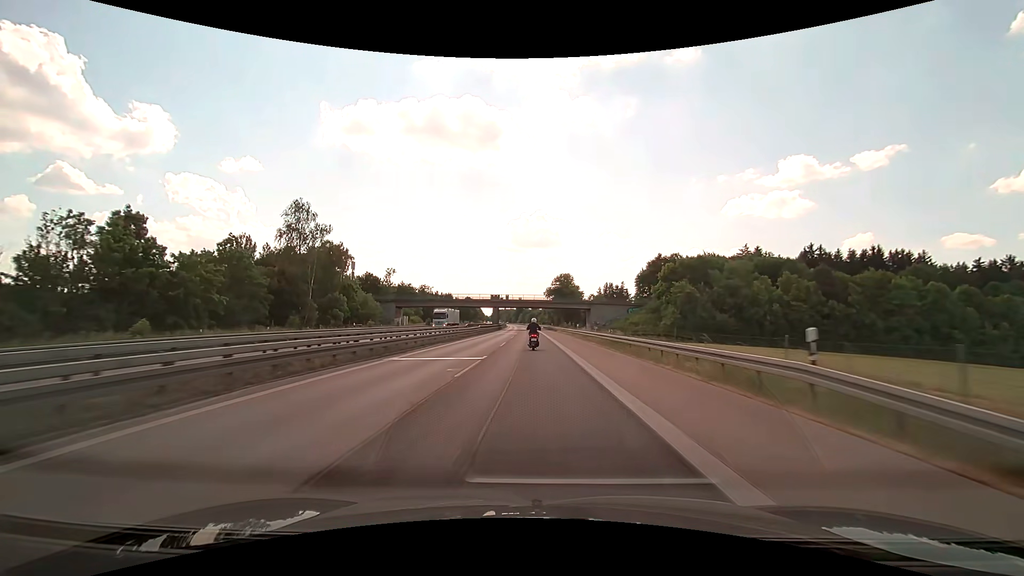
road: motorway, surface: asphalt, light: Day
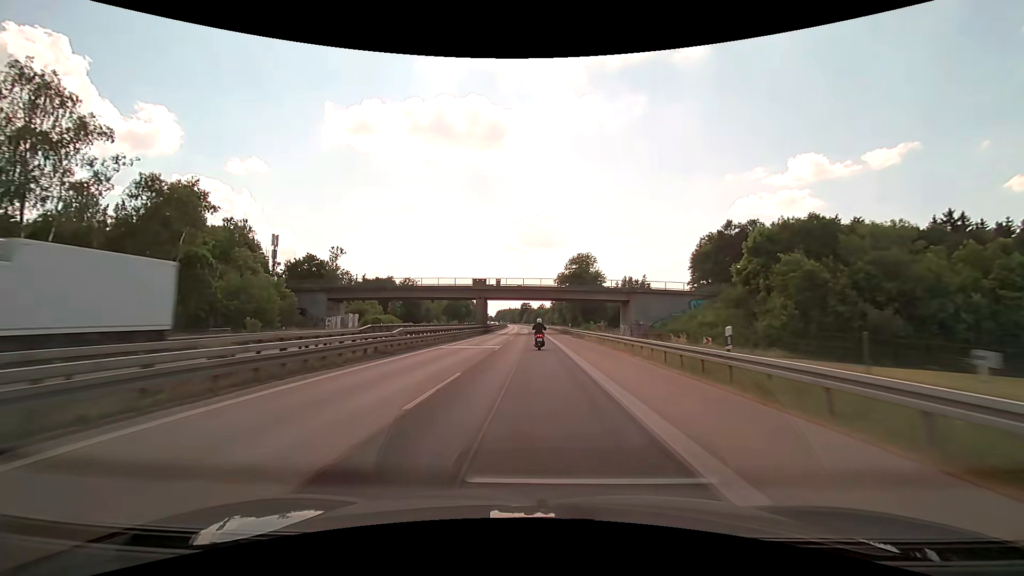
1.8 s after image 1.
(-0.3, +40.5) m; -1°
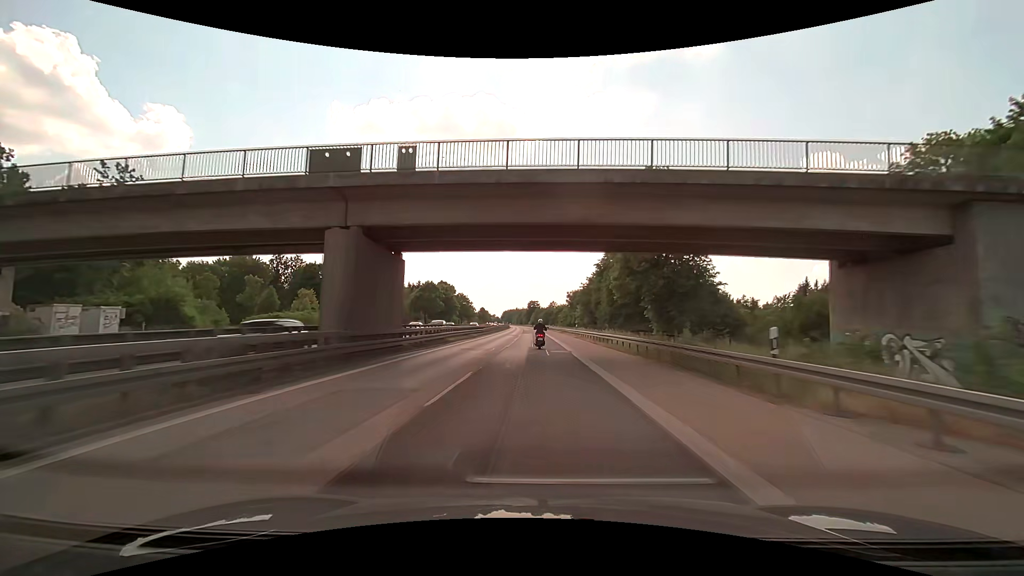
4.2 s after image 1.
(-0.5, +53.8) m; -1°
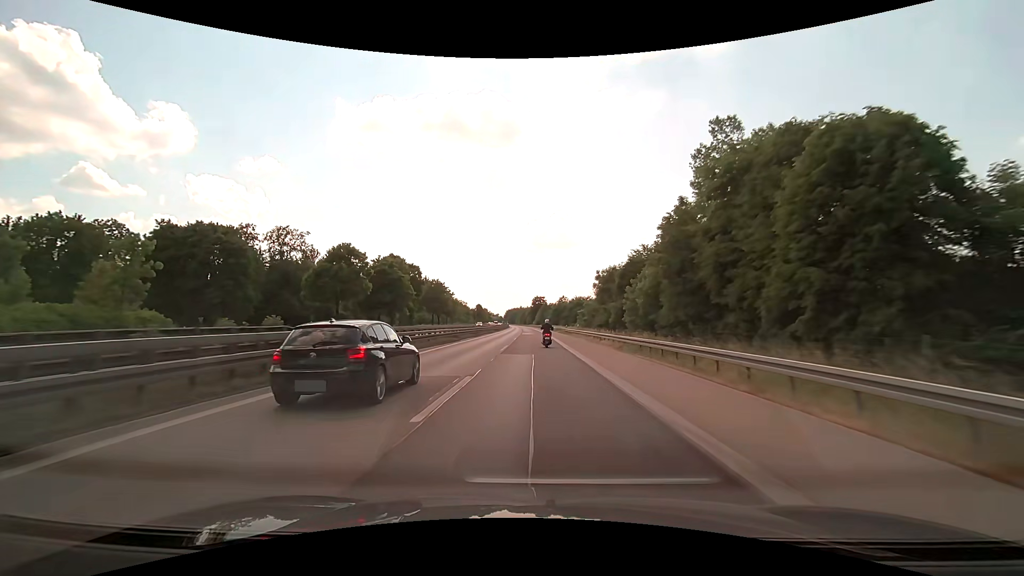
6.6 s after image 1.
(-0.4, +54.4) m; -1°
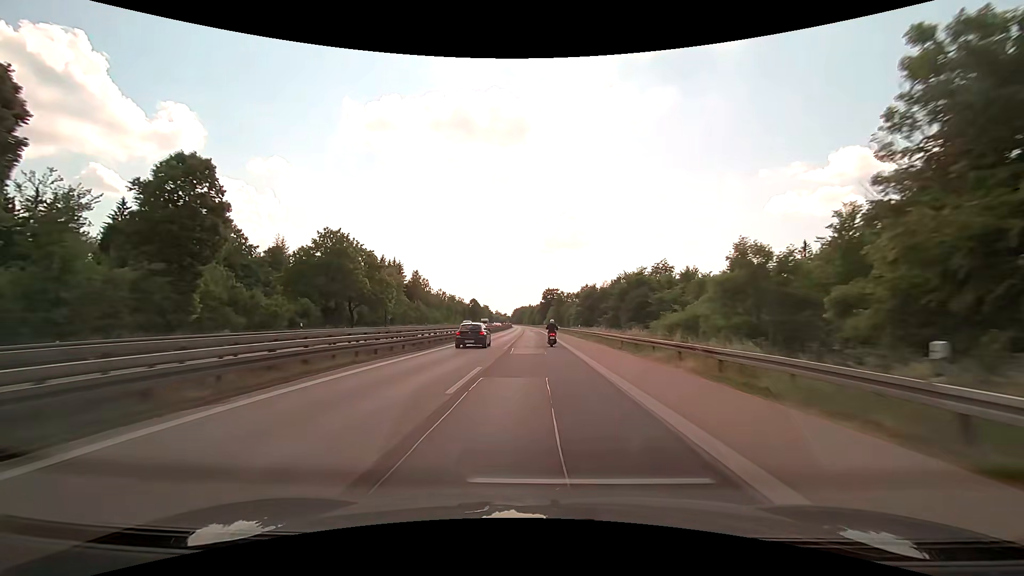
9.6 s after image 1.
(-0.5, +69.7) m; -1°
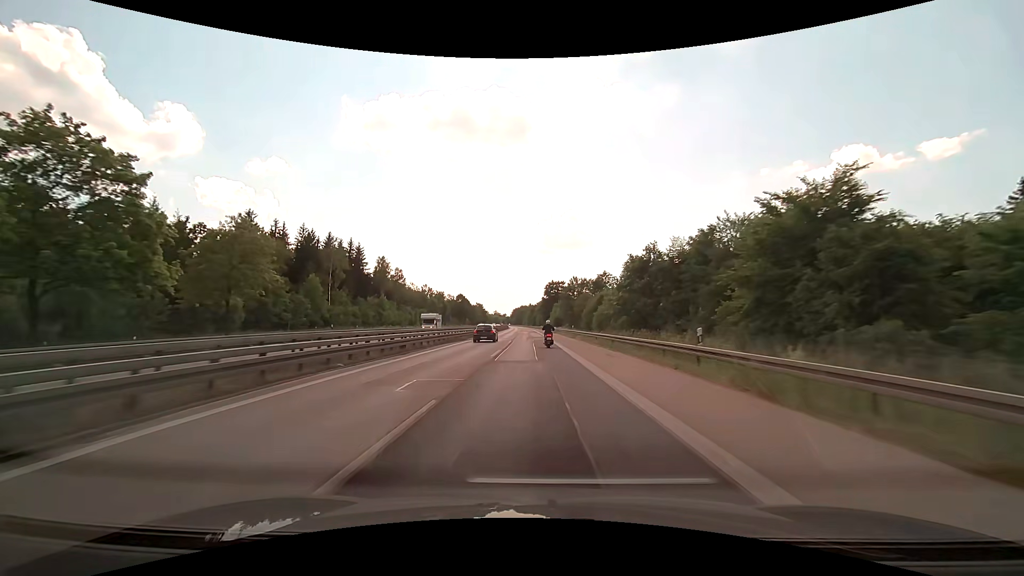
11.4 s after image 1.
(-0.2, +42.7) m; 0°
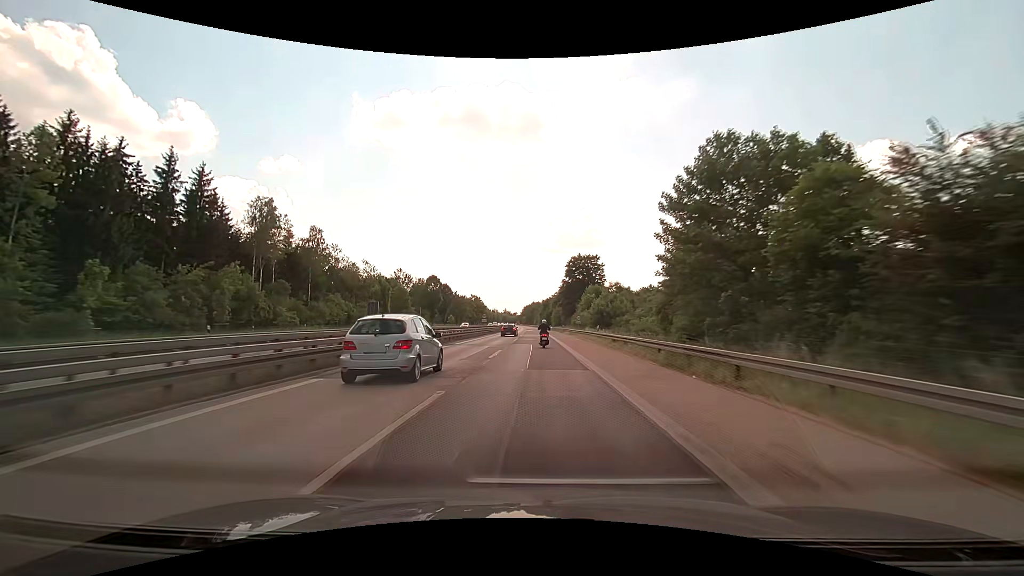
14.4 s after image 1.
(-0.7, +71.2) m; -1°
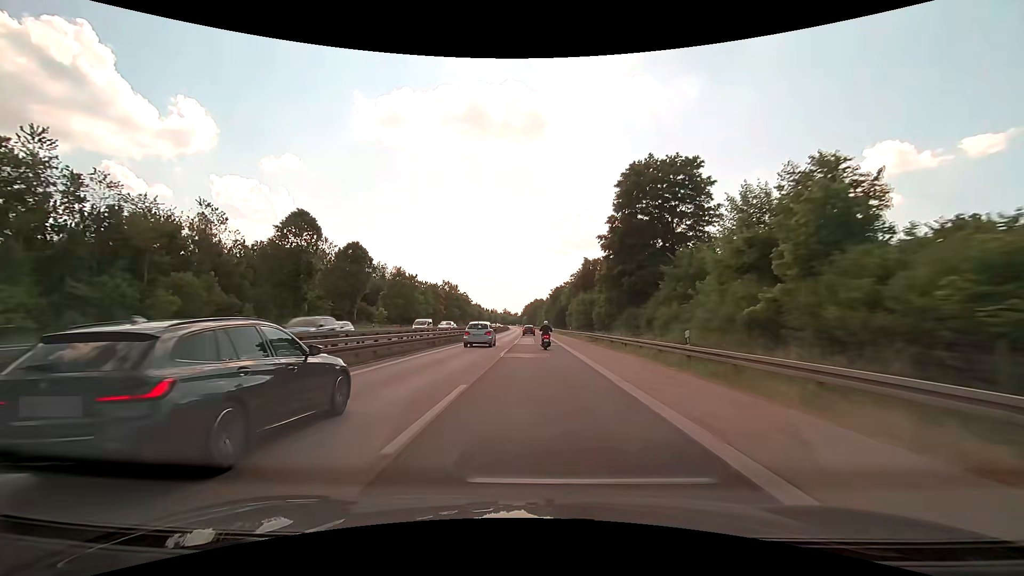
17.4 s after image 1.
(-0.5, +71.1) m; -1°
(0, +10) (0, +20) (0, +30) (0, +40) (0, +50) (0, +60) (0, +70) (0, +80) (0, +90) (-1, +100) m
